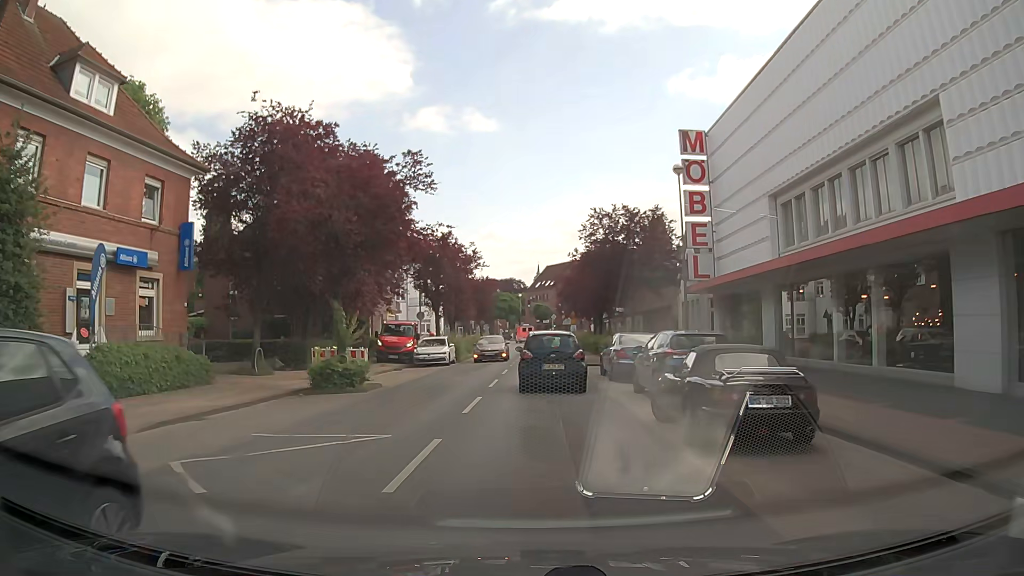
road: tertiary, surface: asphalt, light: Day
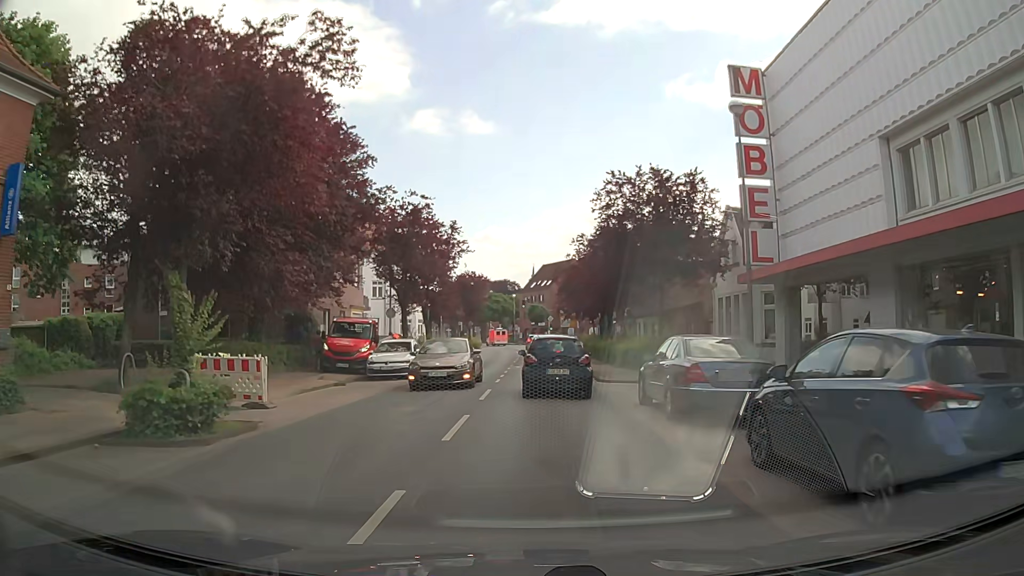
(-0.1, +9.0) m; 0°
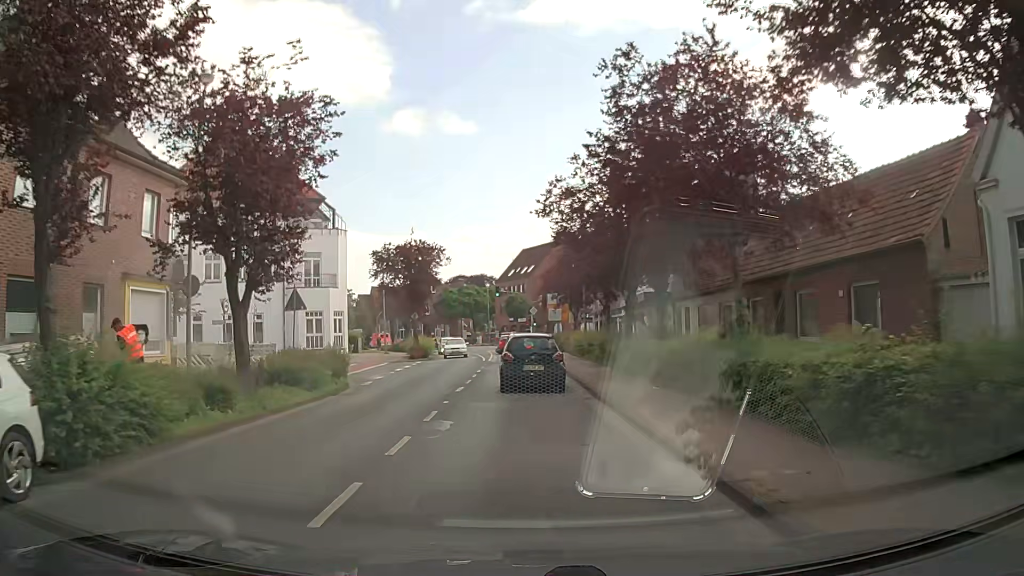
(+0.4, +22.6) m; +1°
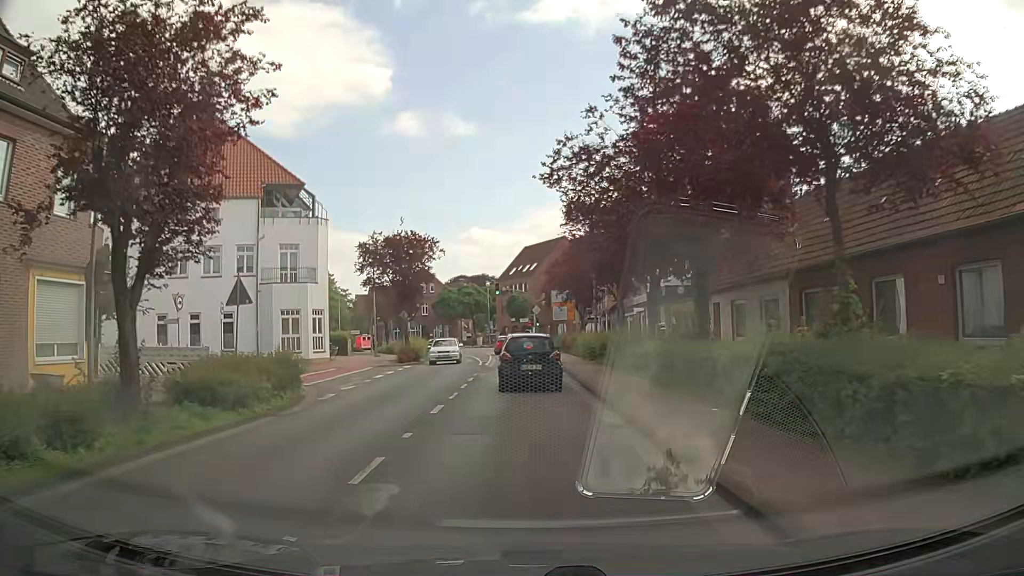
(0.0, +4.8) m; 0°
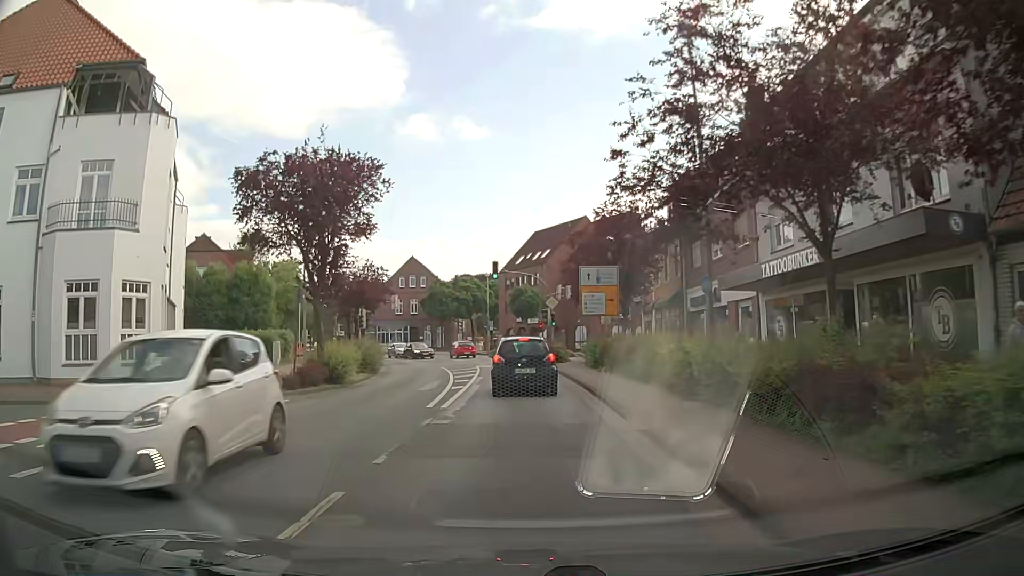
(-0.3, +20.0) m; -1°
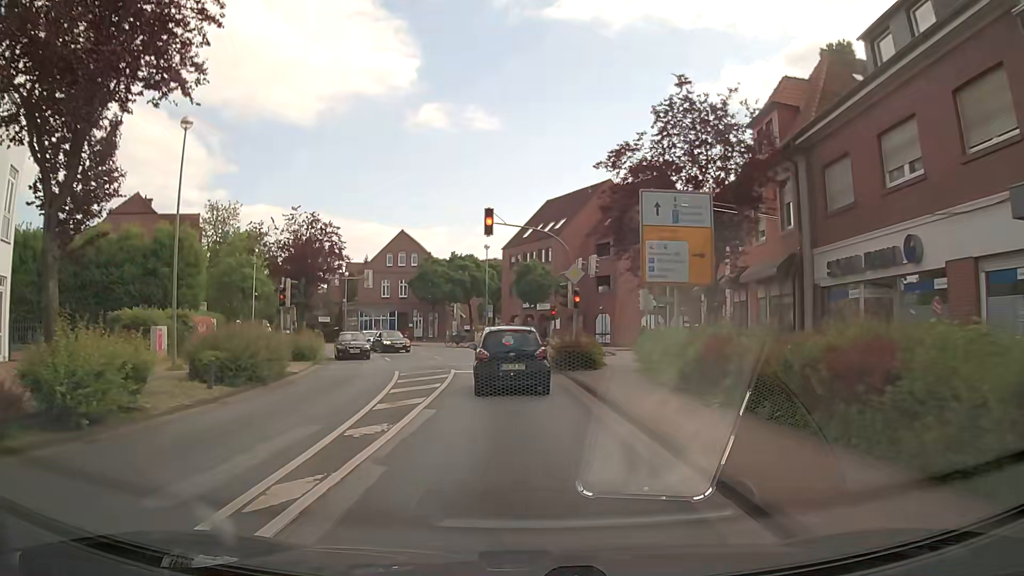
(0.0, +14.9) m; -2°
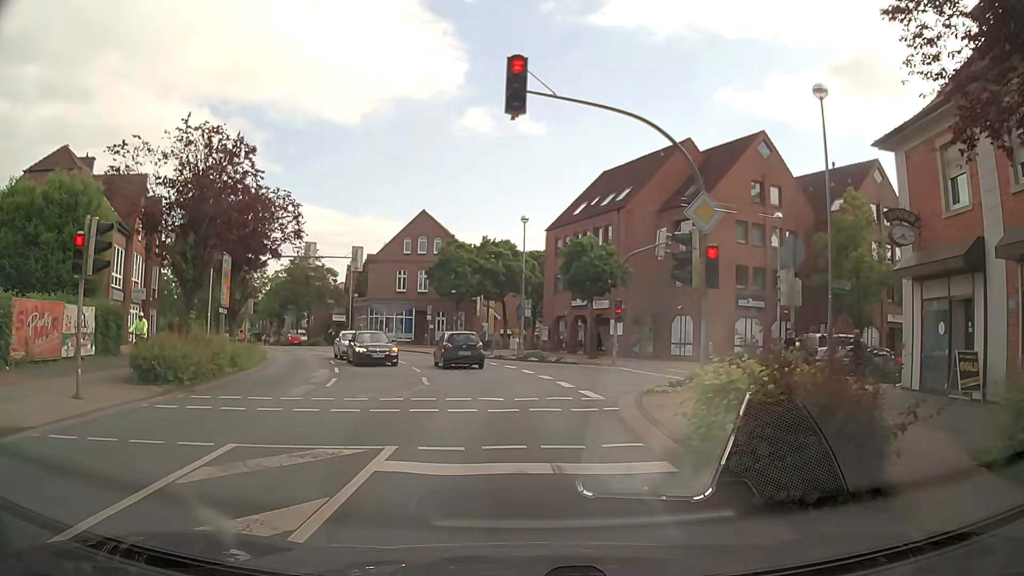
(-0.1, +15.6) m; -1°
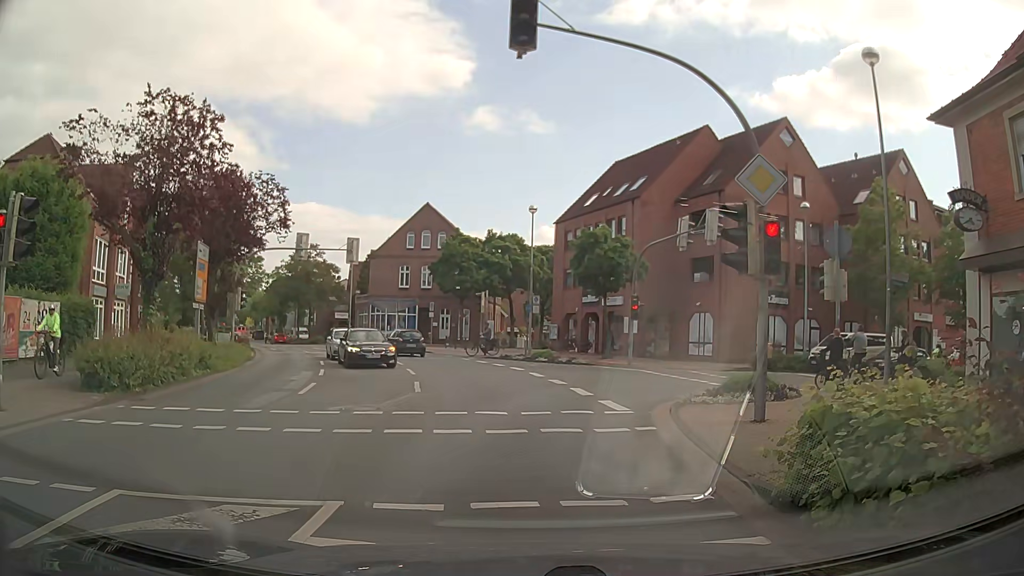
(-0.1, +2.6) m; -2°
(0, +10) (+3, +19) (+11, +24) (+21, +27) (+30, +31) (+39, +35) (+48, +39) (+57, +44) (+66, +48) (+75, +52) m
